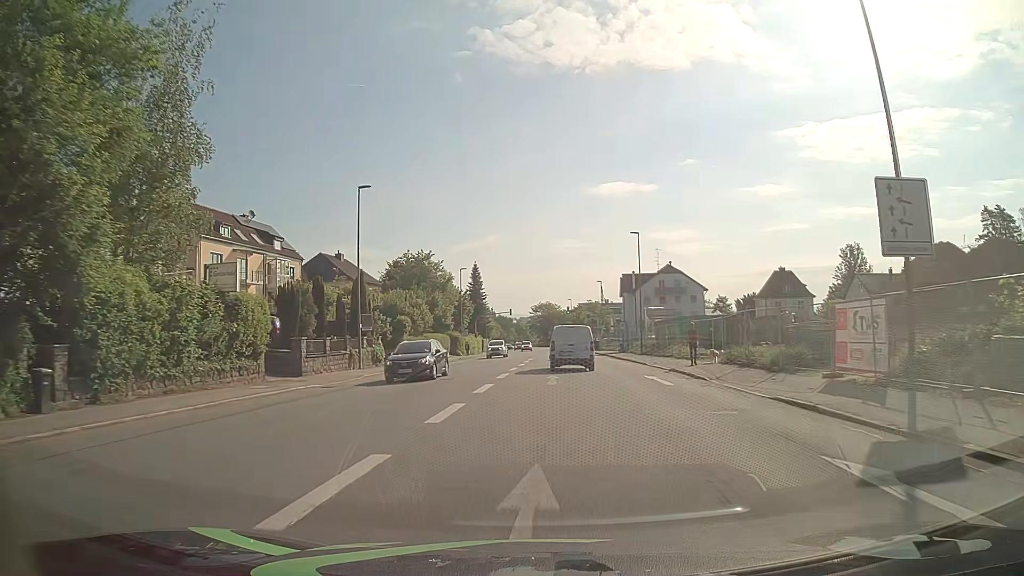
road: tertiary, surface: asphalt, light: Day
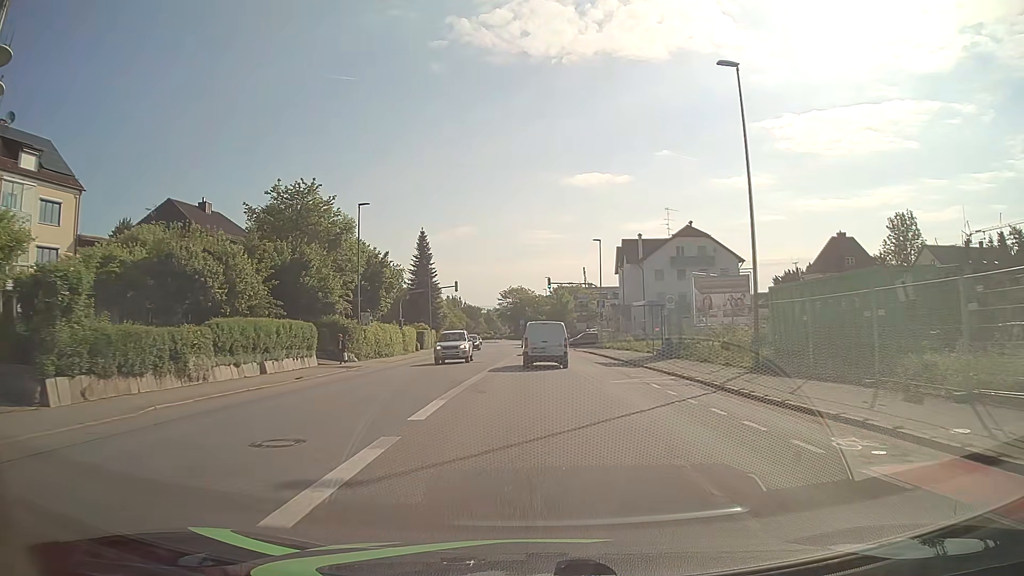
(+1.1, +35.8) m; +2°
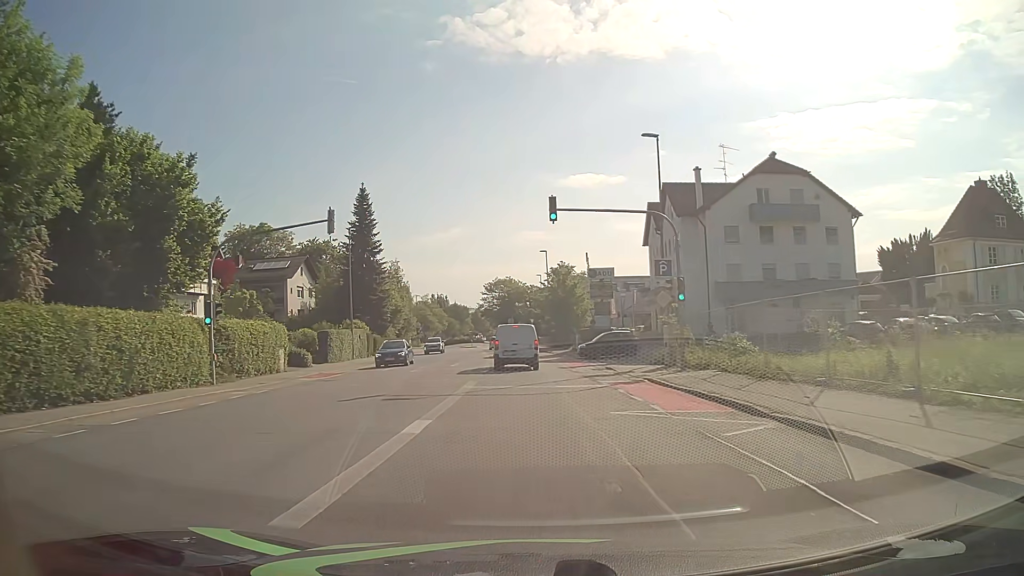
(+0.2, +34.2) m; +1°
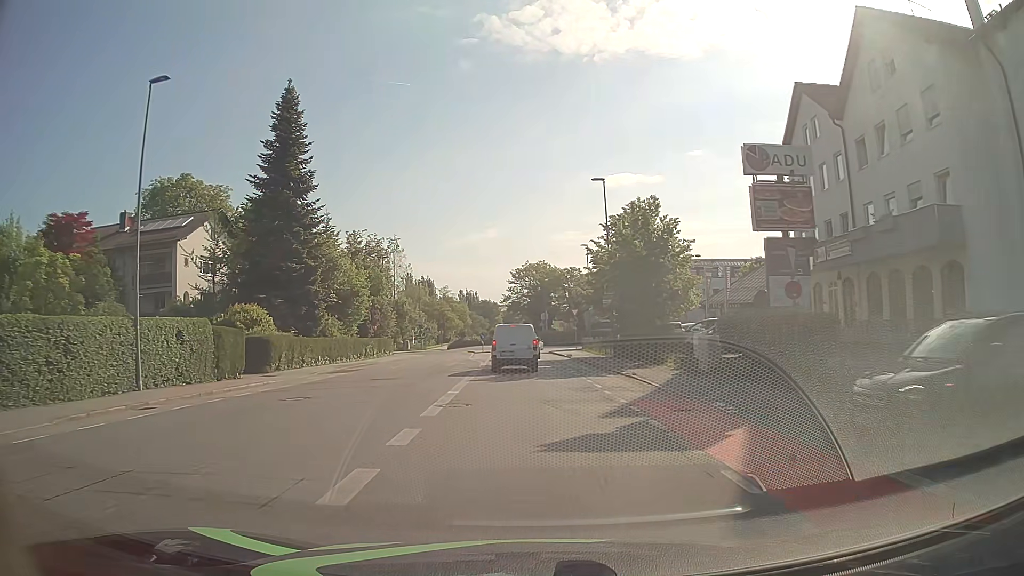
(-0.8, +32.9) m; -4°
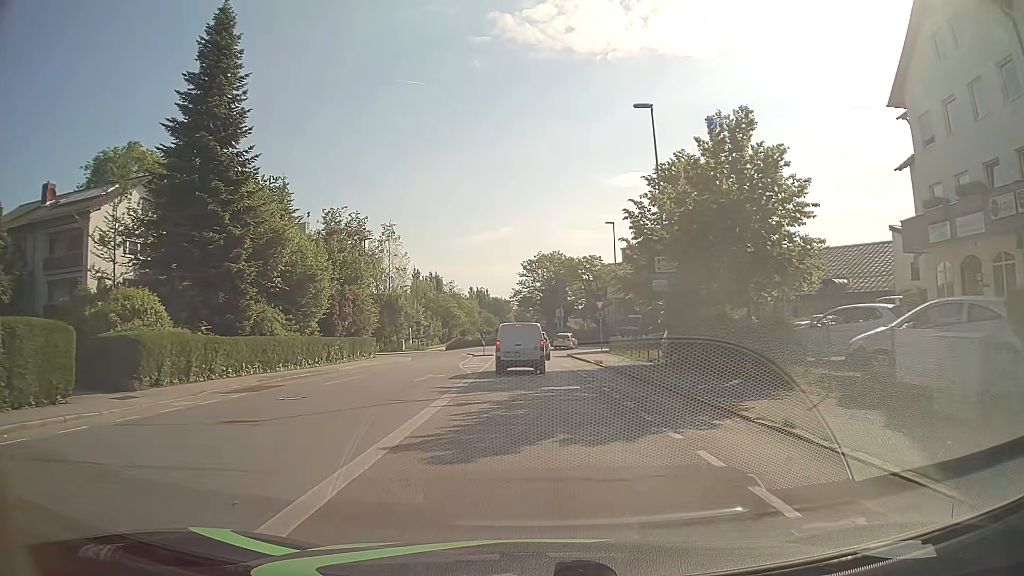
(-0.1, +12.7) m; -1°
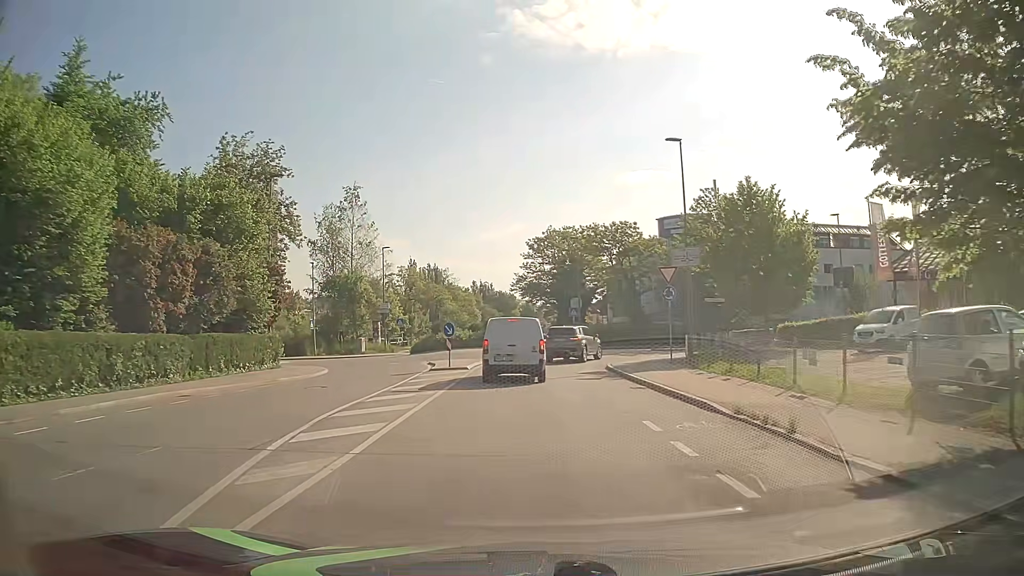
(-0.3, +23.2) m; -1°
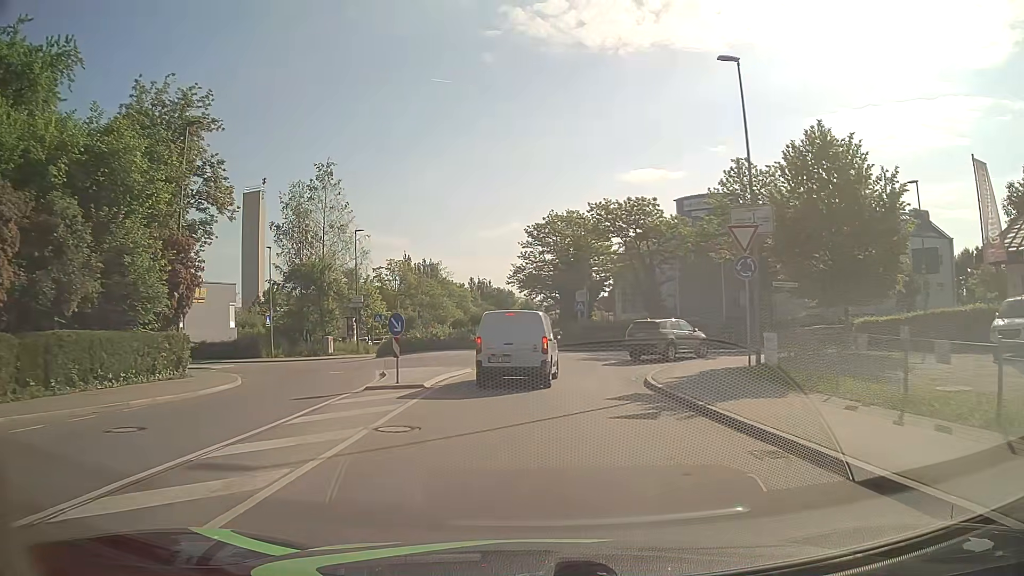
(+0.1, +9.8) m; +1°
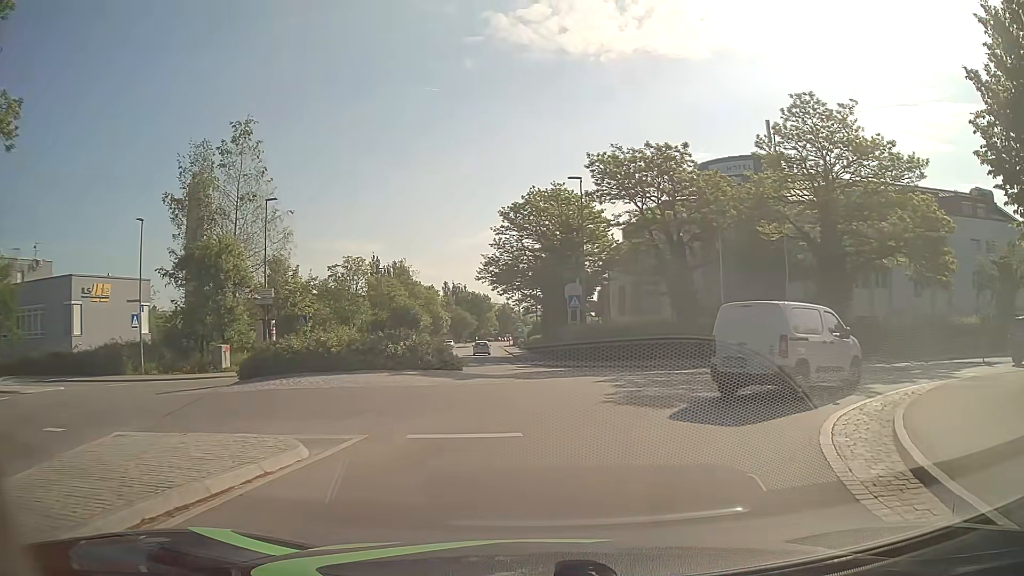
(-0.1, +15.4) m; +1°
(+2, +10) (+9, +17) (+18, +20) (+28, +21) (+38, +22) (+48, +24) (+58, +26) (+67, +29) (+76, +33) (+85, +38) m
